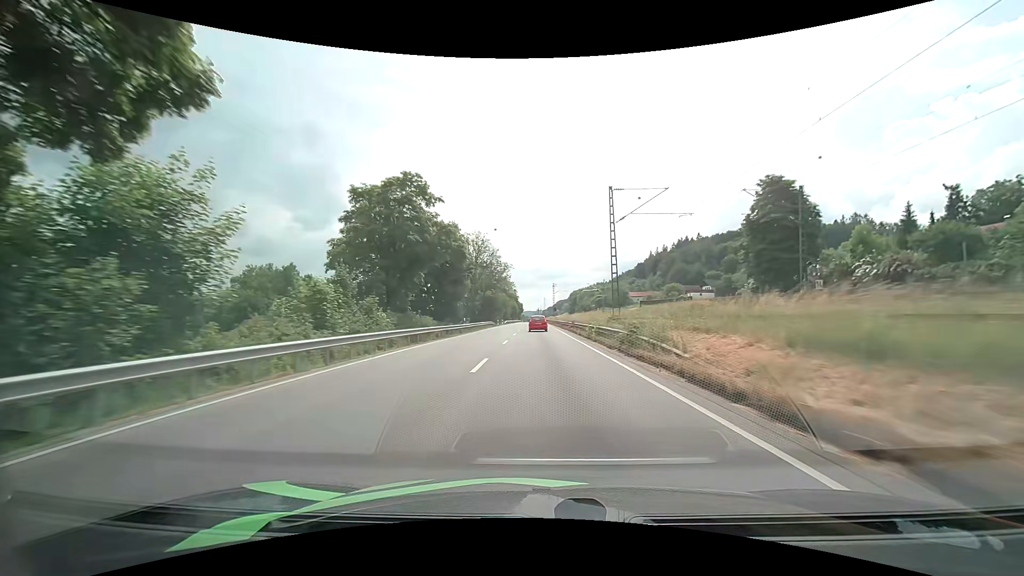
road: primary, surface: asphalt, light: Day
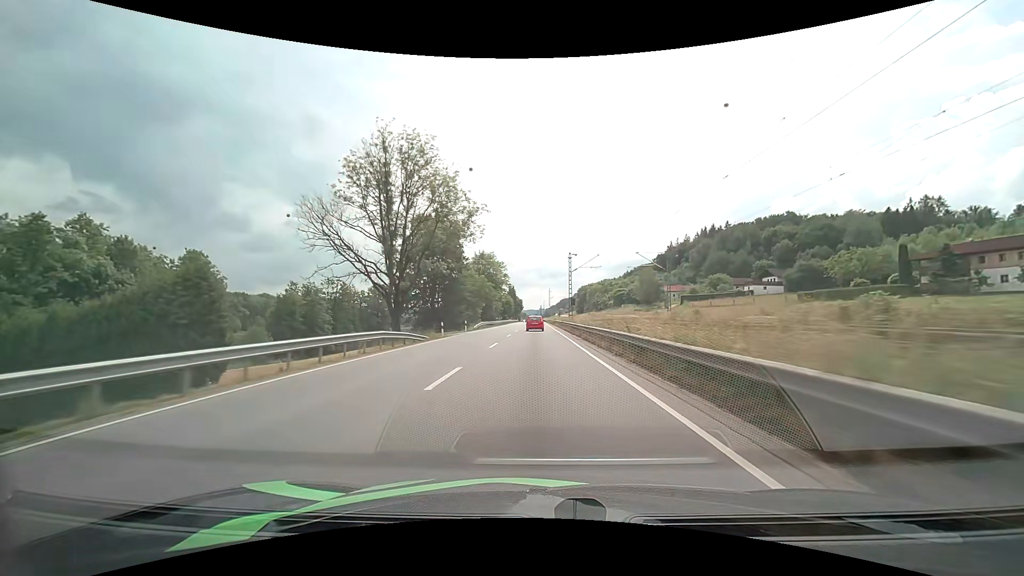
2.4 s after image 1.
(+0.1, +52.0) m; 0°
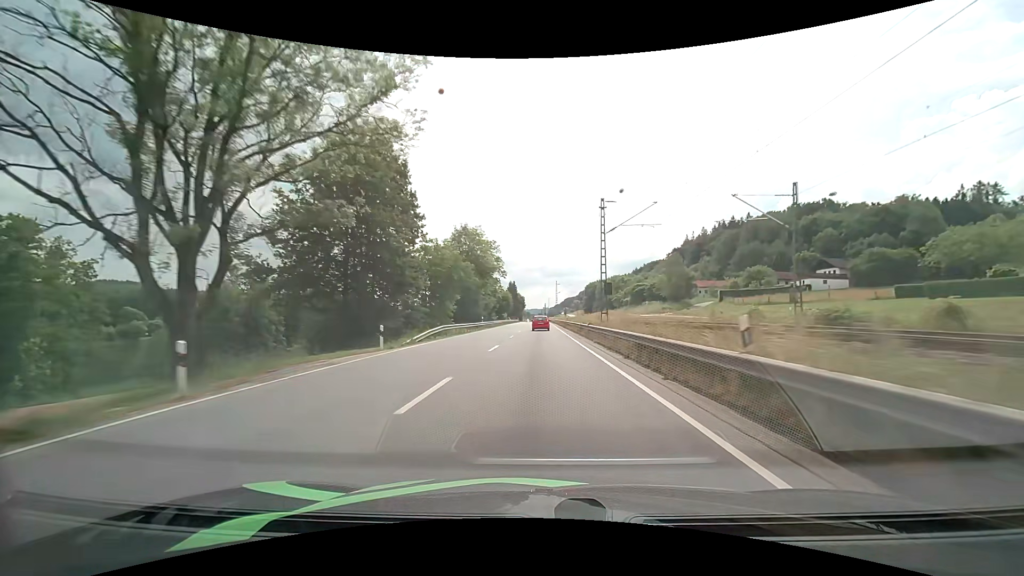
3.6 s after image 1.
(-0.1, +26.8) m; 0°
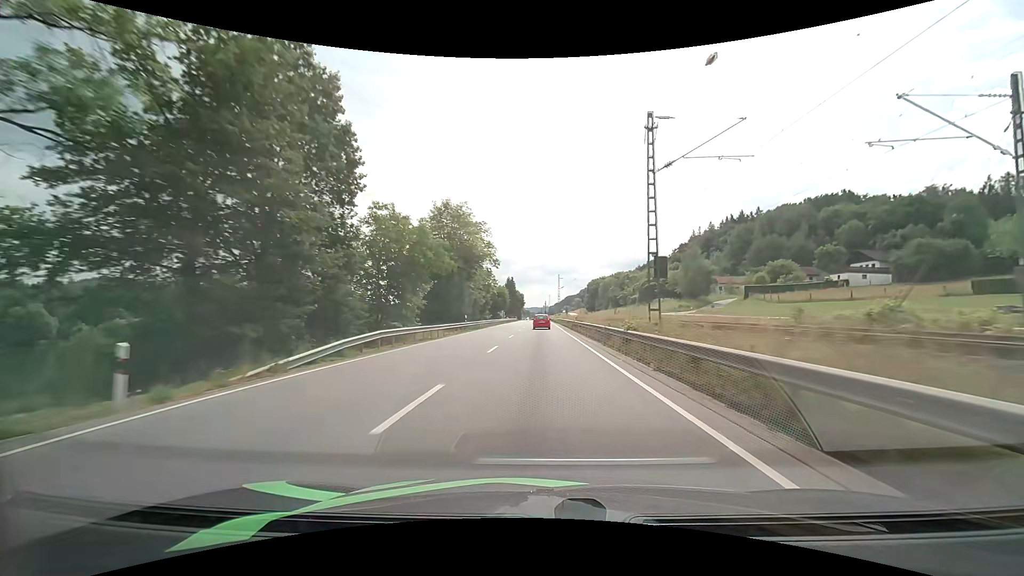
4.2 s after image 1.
(0.0, +13.4) m; 0°
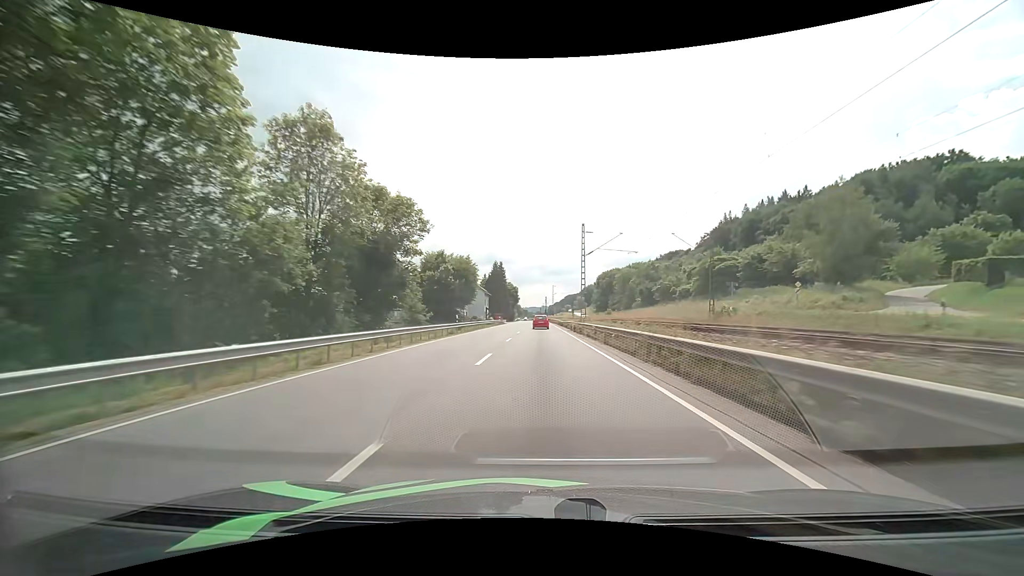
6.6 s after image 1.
(-0.1, +53.5) m; 0°
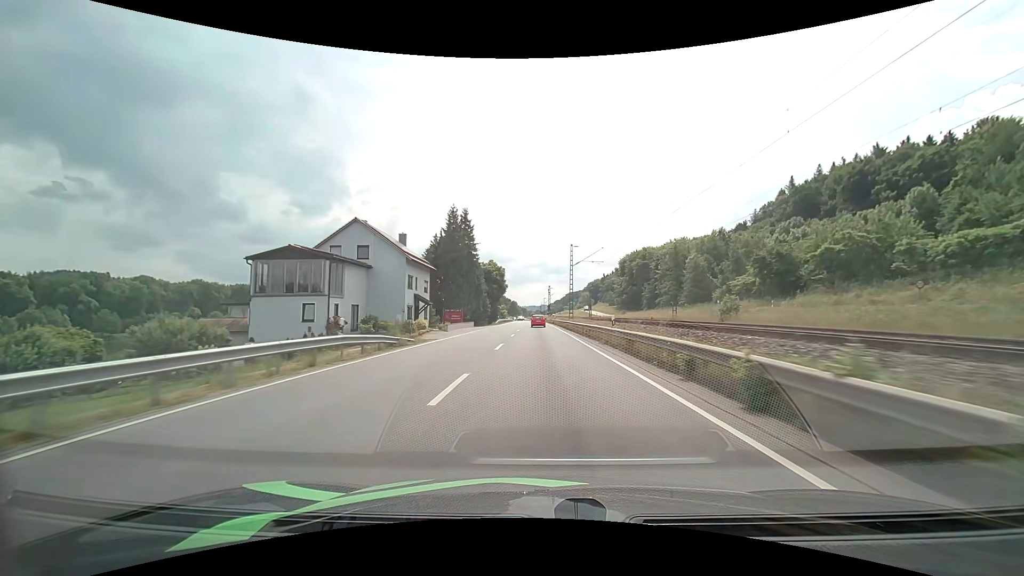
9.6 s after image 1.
(0.0, +67.4) m; 0°
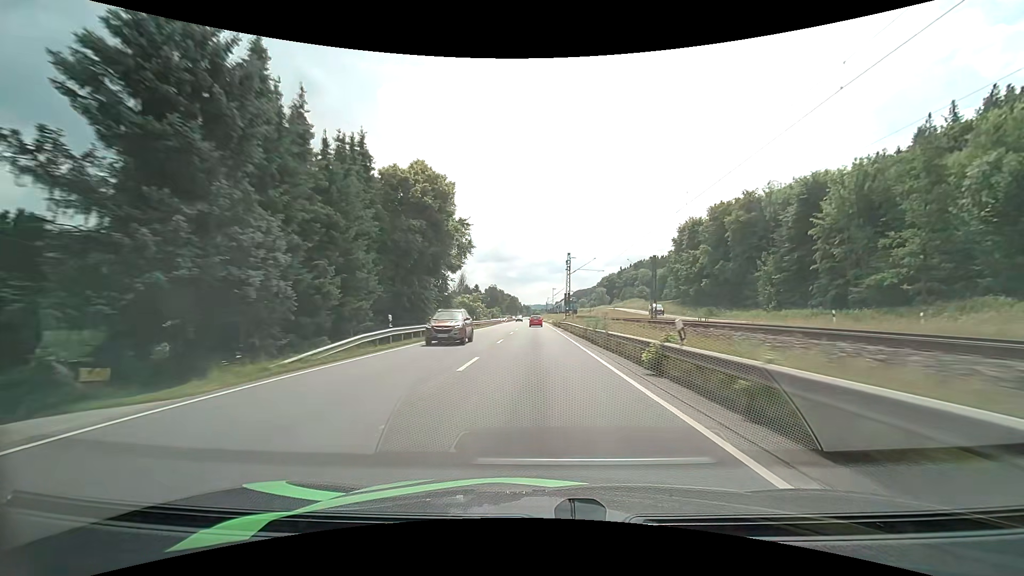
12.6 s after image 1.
(-0.2, +68.9) m; 0°
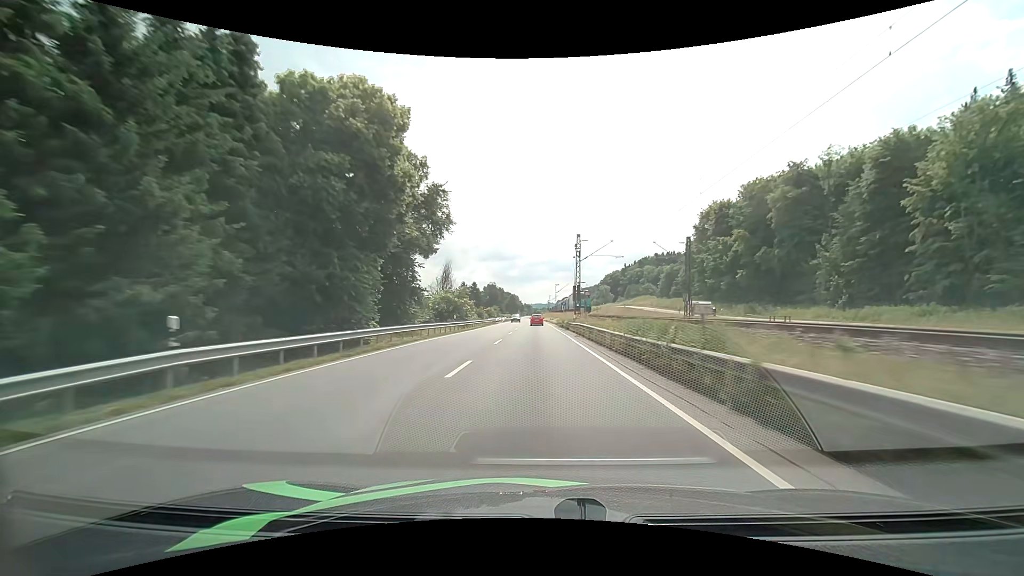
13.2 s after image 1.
(-0.1, +13.9) m; -1°
(0, +10) (0, +20) (0, +30) (0, +40) (0, +50) (0, +60) (0, +70) (0, +80) (-1, +90) (-1, +100) m
